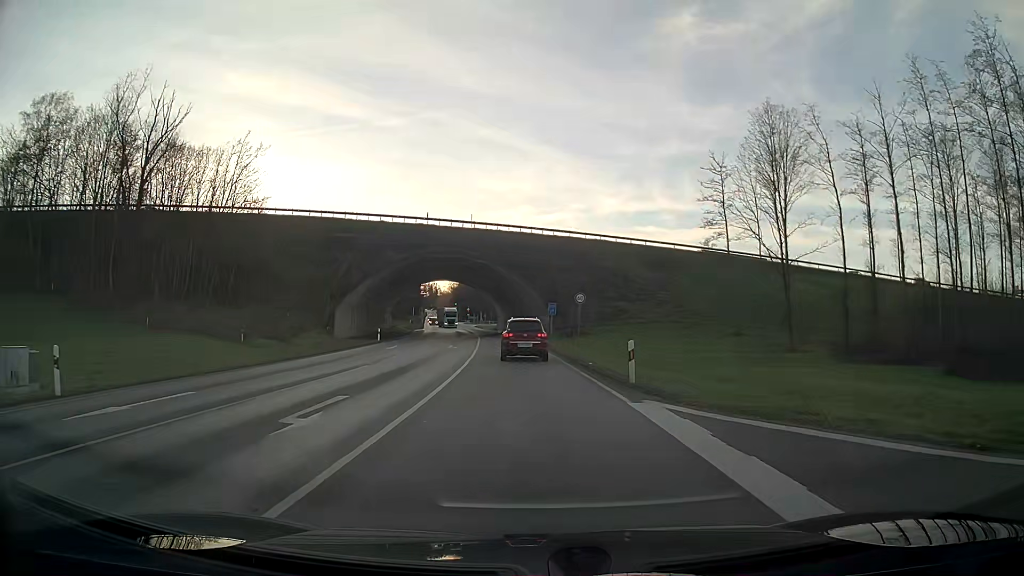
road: primary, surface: asphalt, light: Day
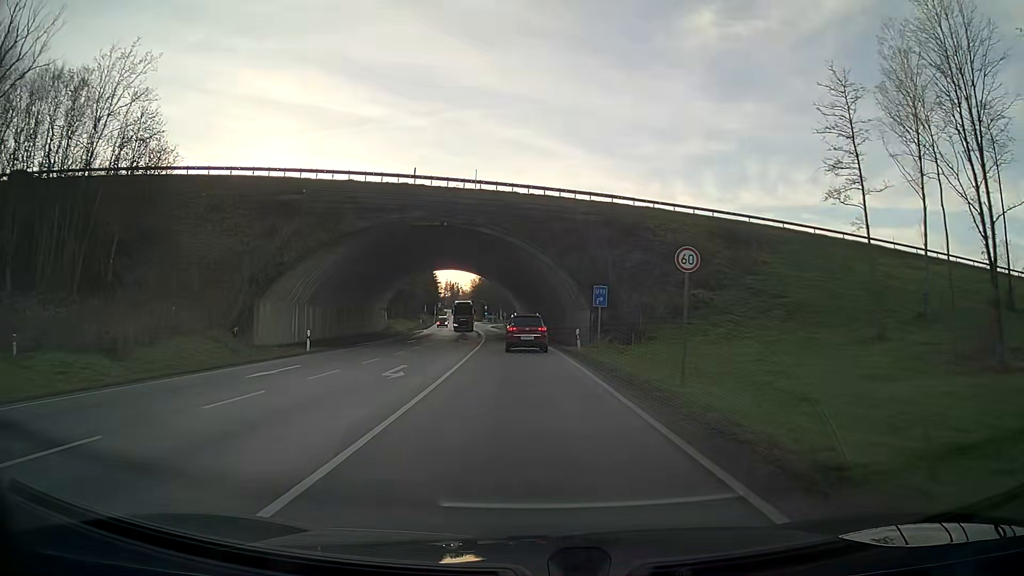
(-0.4, +22.4) m; -2°
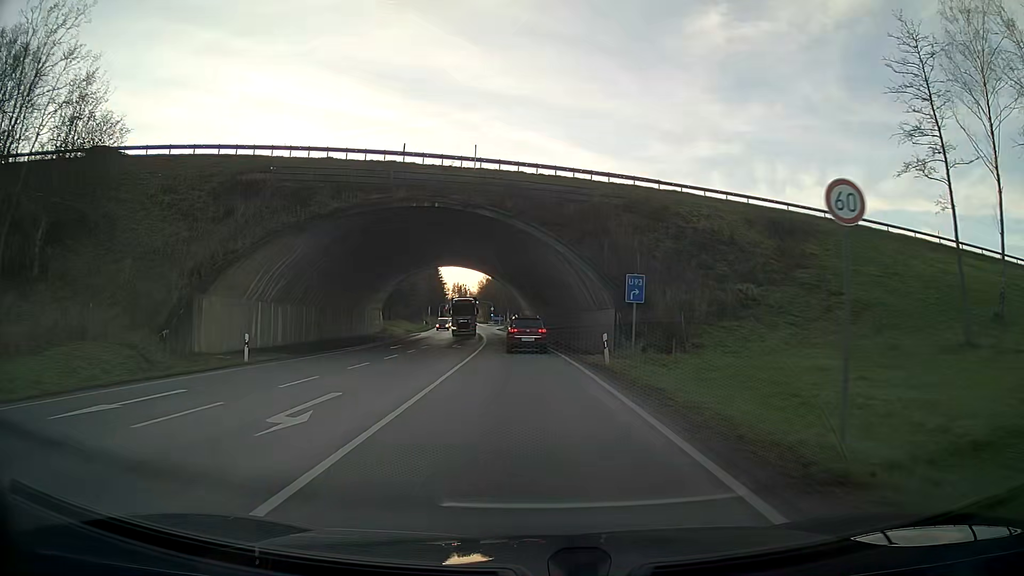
(-0.1, +8.3) m; -1°
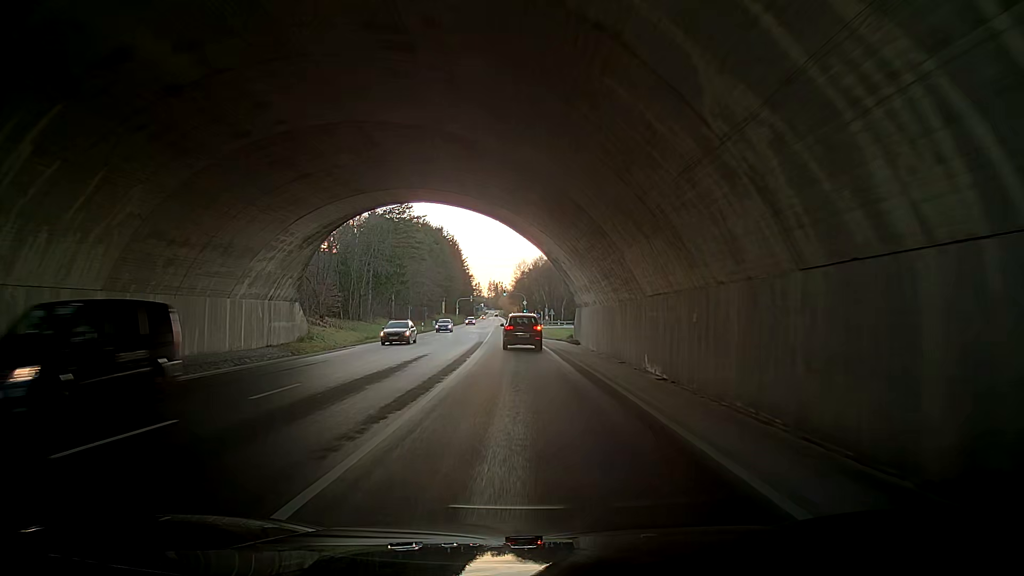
(-1.2, +44.5) m; -3°
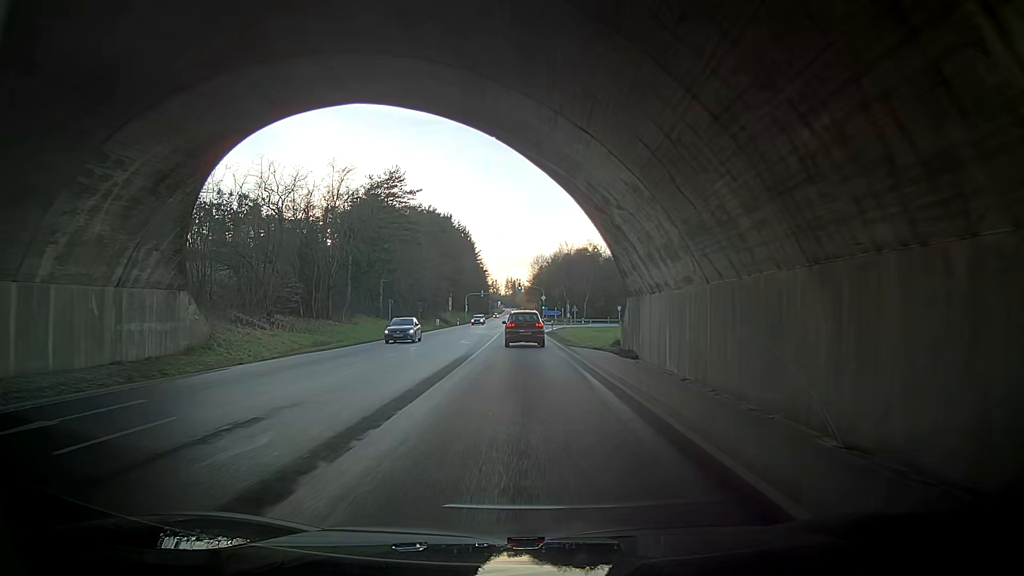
(+0.4, +18.1) m; +3°
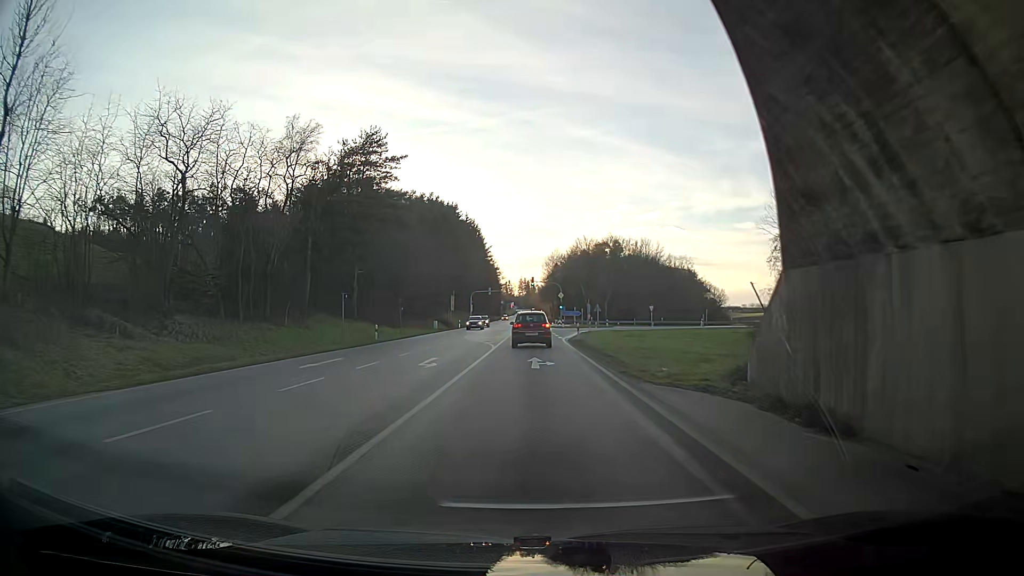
(-0.6, +17.1) m; -4°
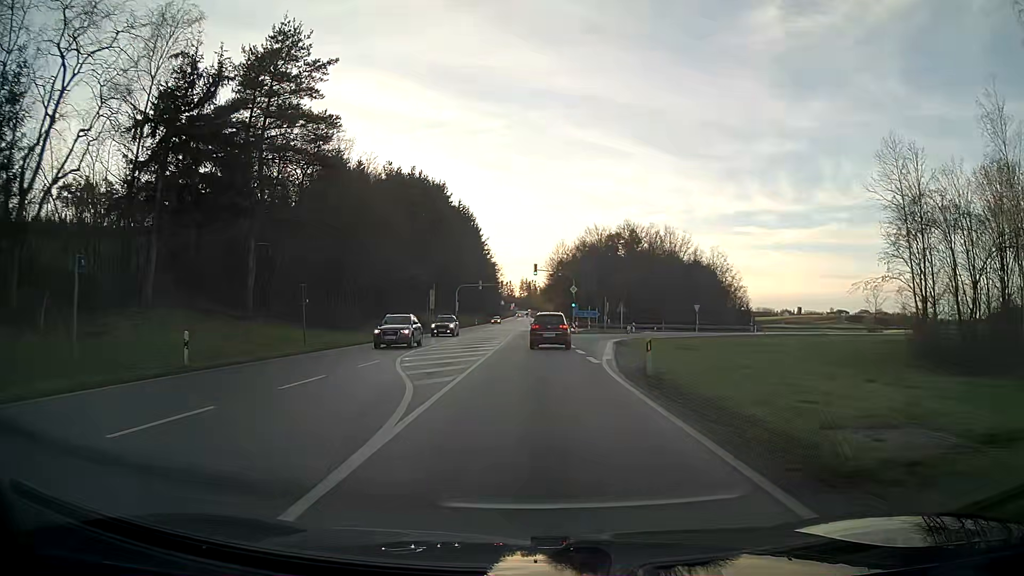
(-0.7, +23.9) m; -2°
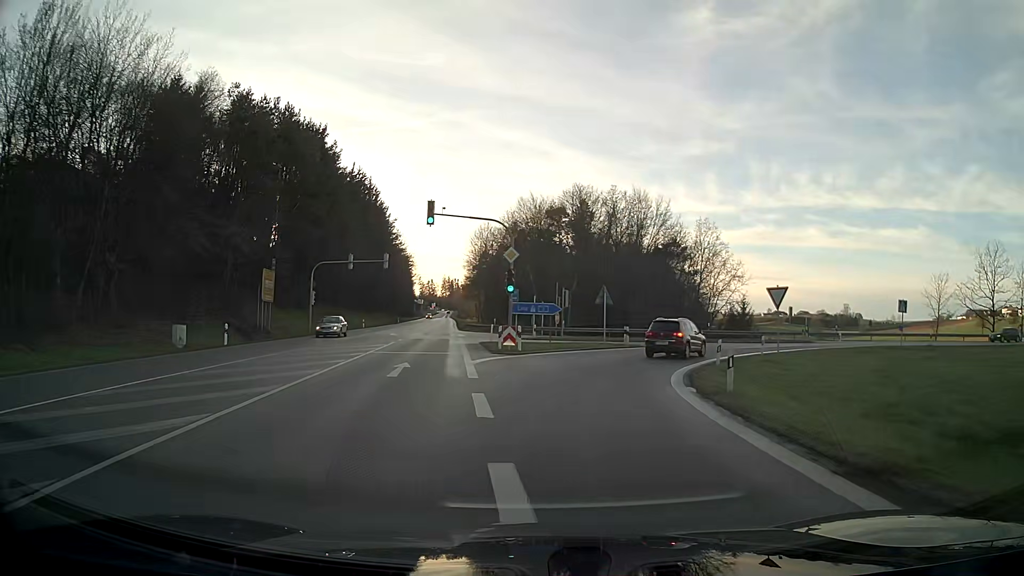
(+1.6, +35.7) m; +7°
